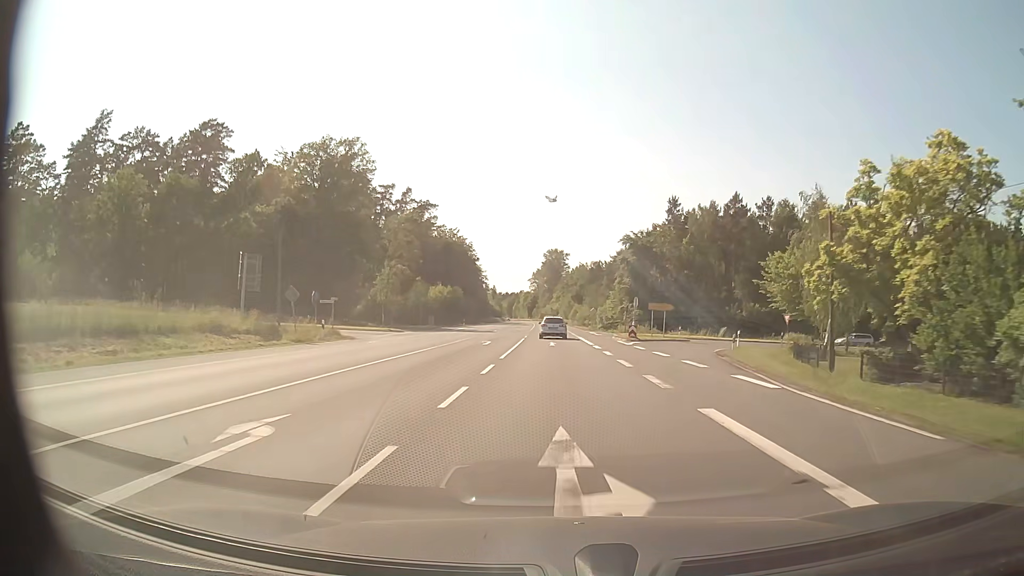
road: tertiary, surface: asphalt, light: Day
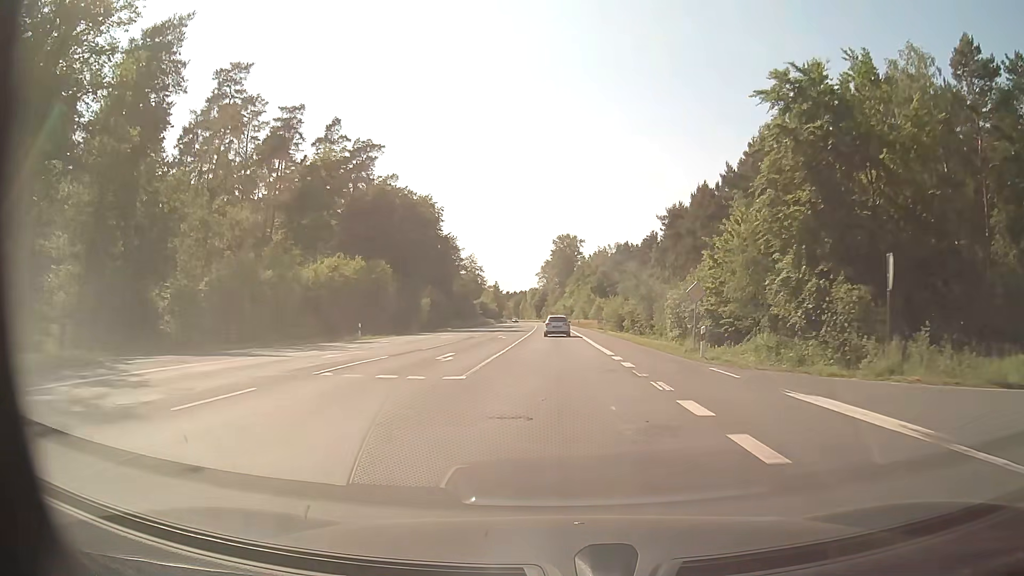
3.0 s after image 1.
(-0.4, +57.3) m; -1°
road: secondary
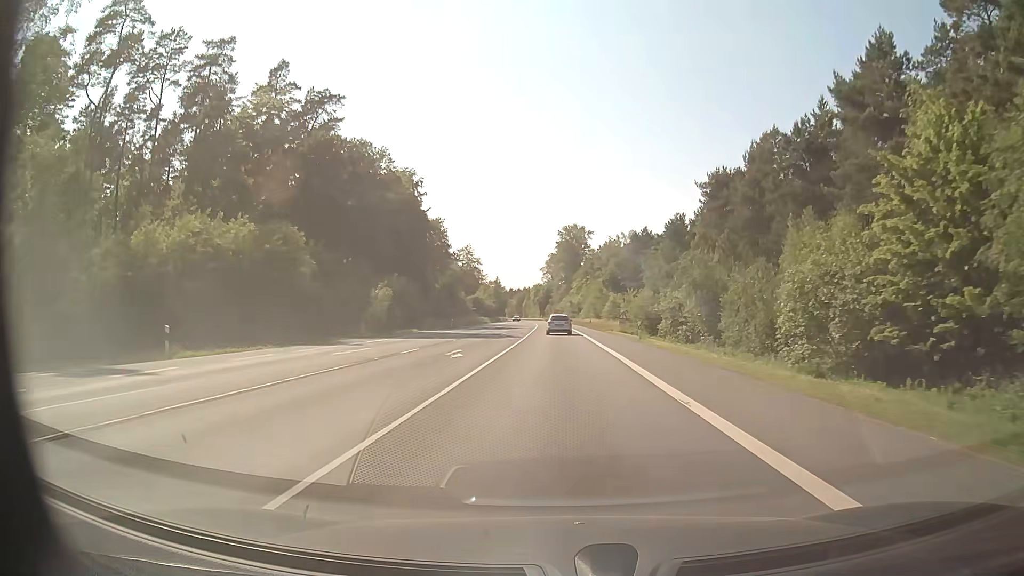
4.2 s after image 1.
(-0.2, +22.9) m; -1°
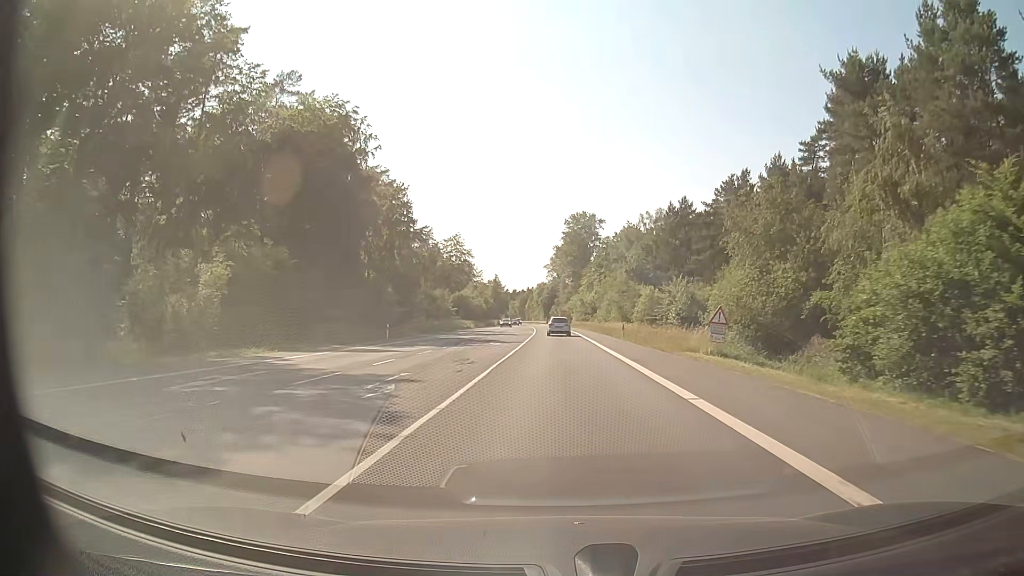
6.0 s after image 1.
(-0.2, +34.4) m; 0°
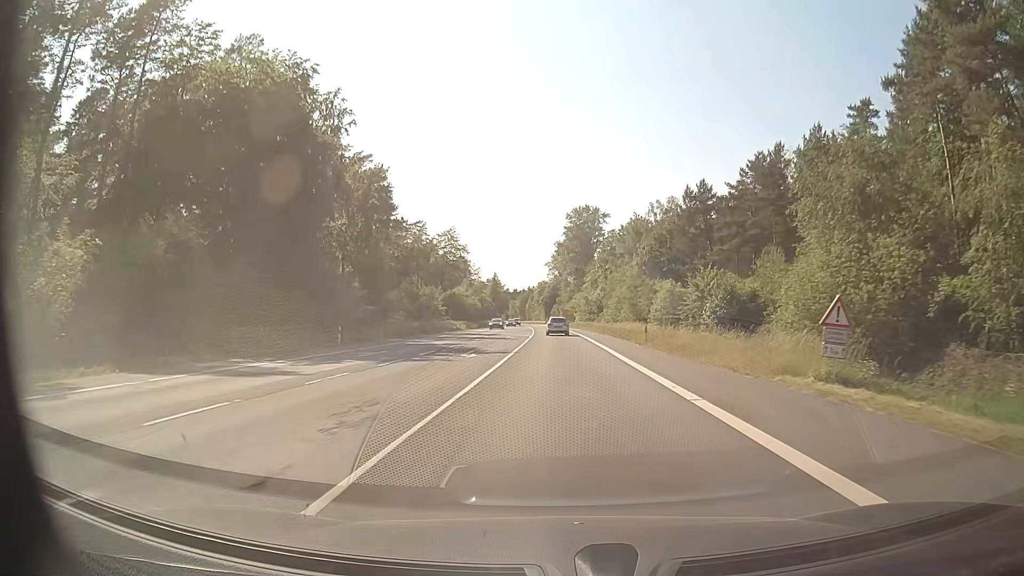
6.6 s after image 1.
(0.0, +11.5) m; 0°
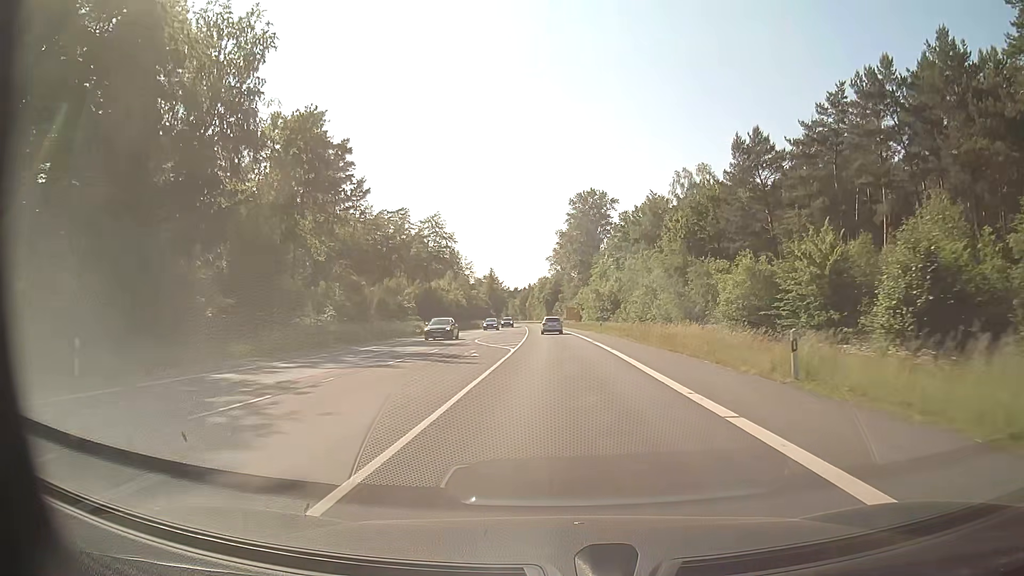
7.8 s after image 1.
(0.0, +23.0) m; 0°
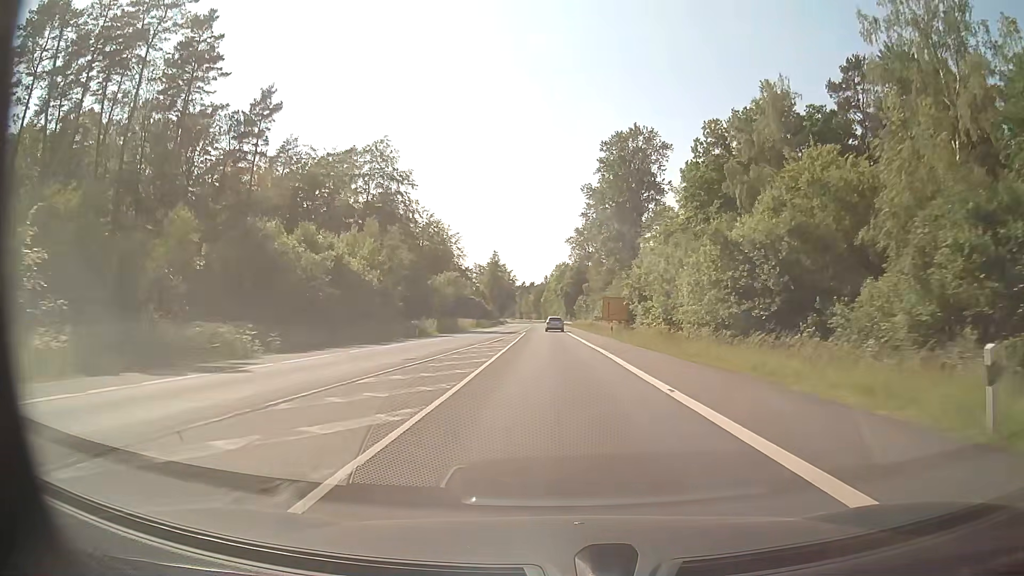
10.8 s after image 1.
(-0.7, +57.4) m; -1°
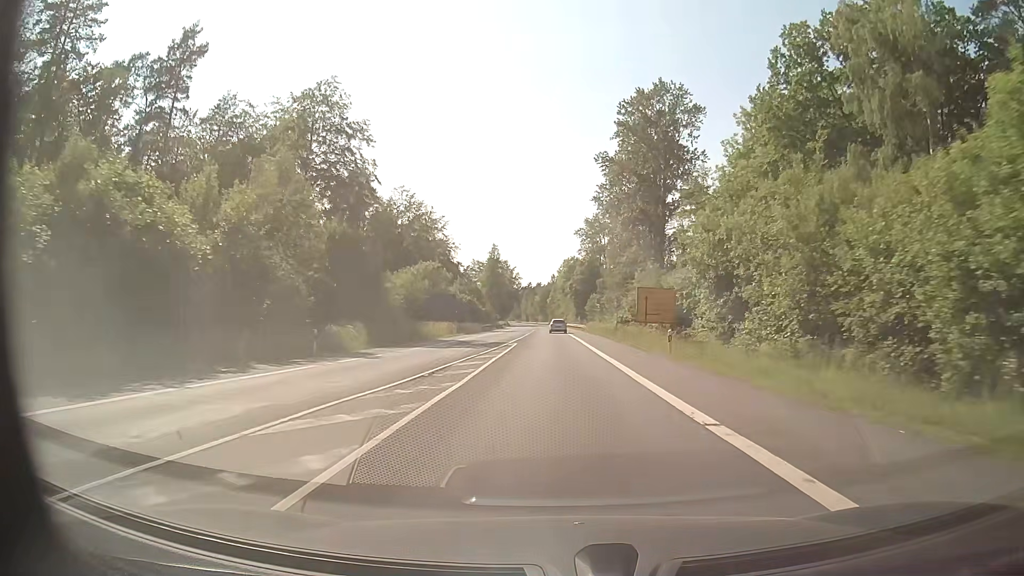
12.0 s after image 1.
(-0.2, +23.0) m; -1°
(0, +10) (0, +20) (0, +30) (0, +40) (0, +50) (-1, +60) (-1, +70) (-1, +80) (-1, +90) (-1, +100) m
